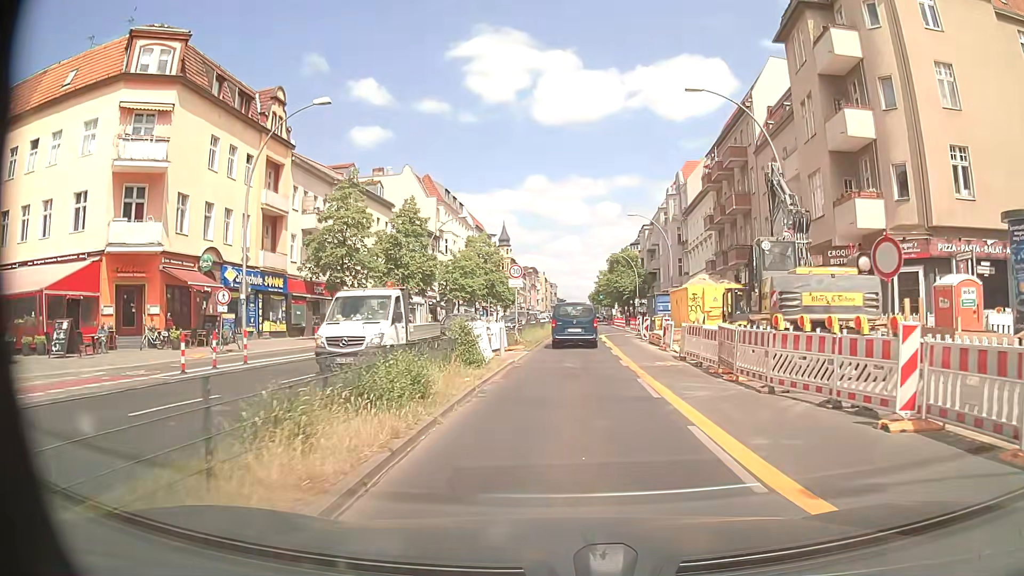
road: primary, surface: asphalt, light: Day
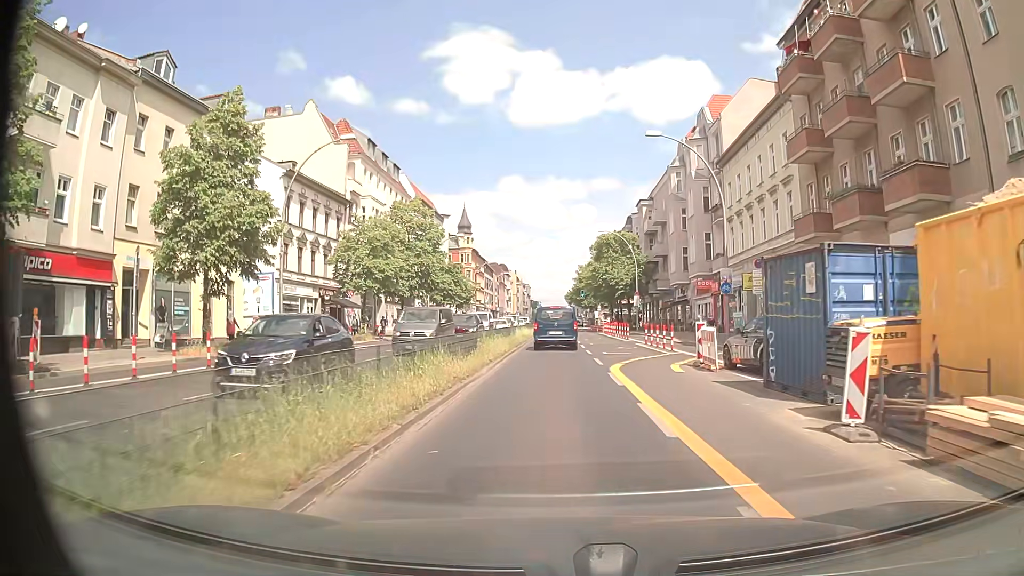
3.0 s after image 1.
(+0.7, +27.9) m; +2°
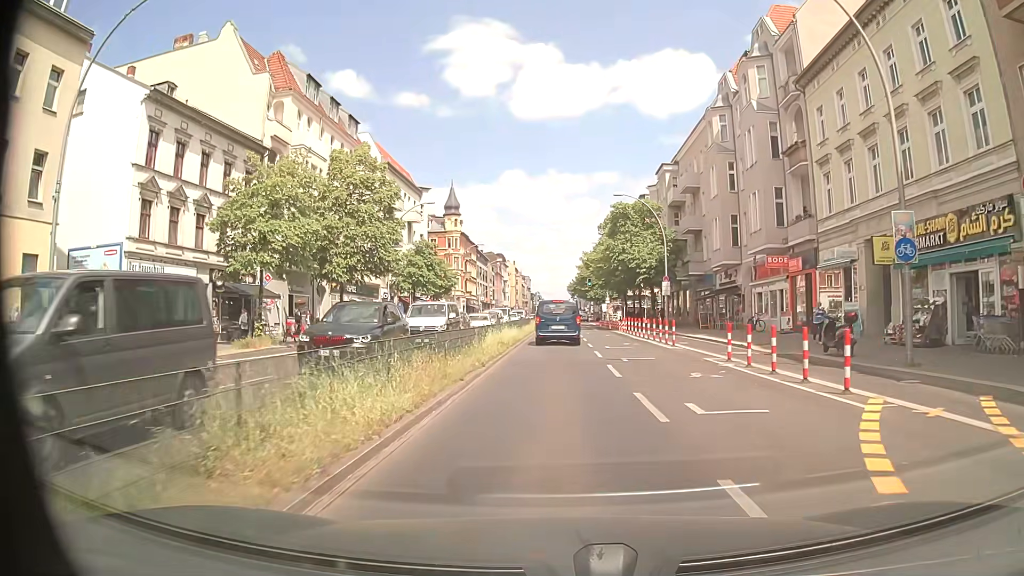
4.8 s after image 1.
(-0.1, +17.4) m; -1°
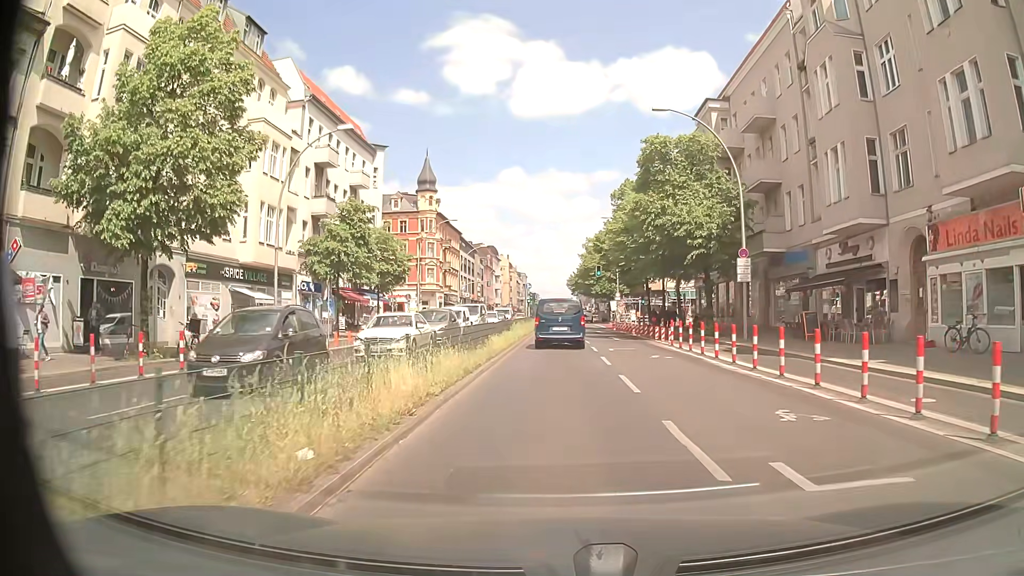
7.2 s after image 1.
(+0.2, +21.4) m; +1°
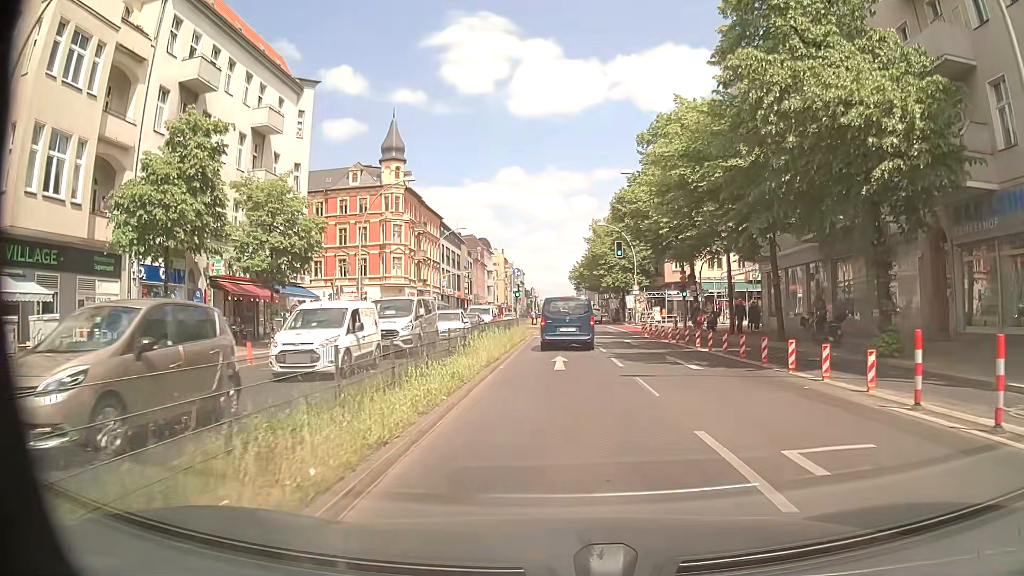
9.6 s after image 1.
(-0.3, +19.6) m; -1°
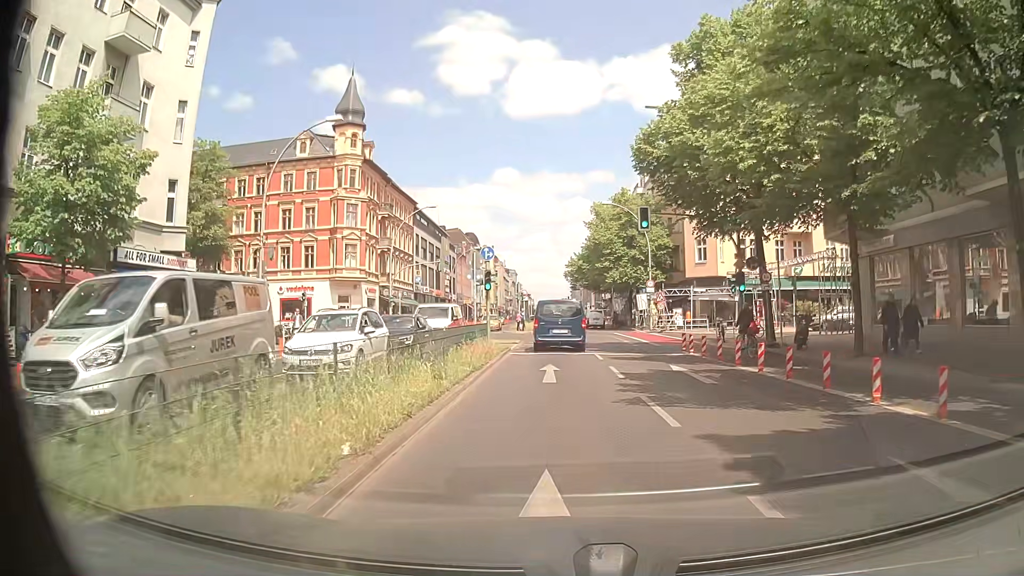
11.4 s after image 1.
(+0.3, +14.8) m; +1°
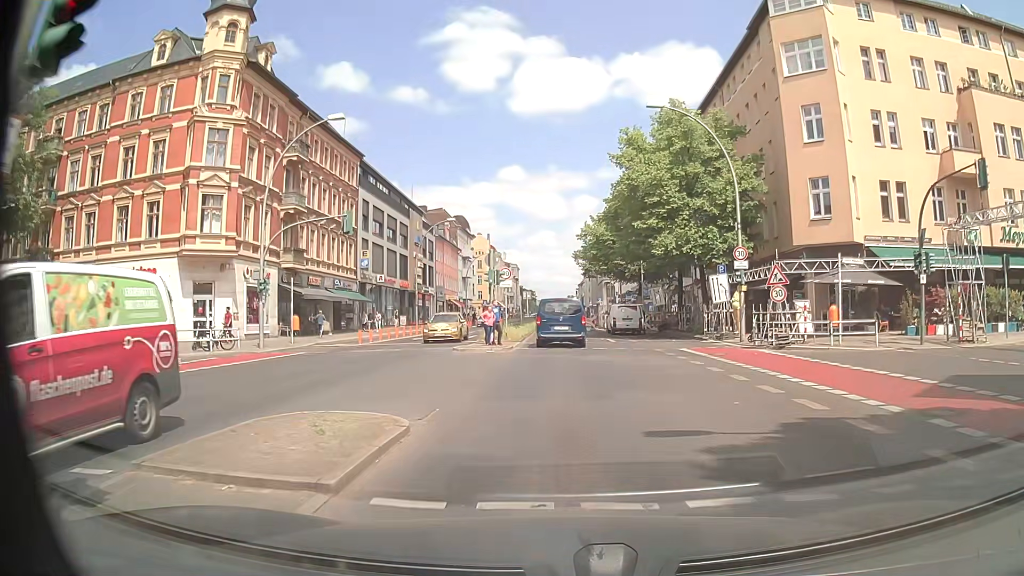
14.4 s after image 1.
(+0.1, +25.7) m; 0°
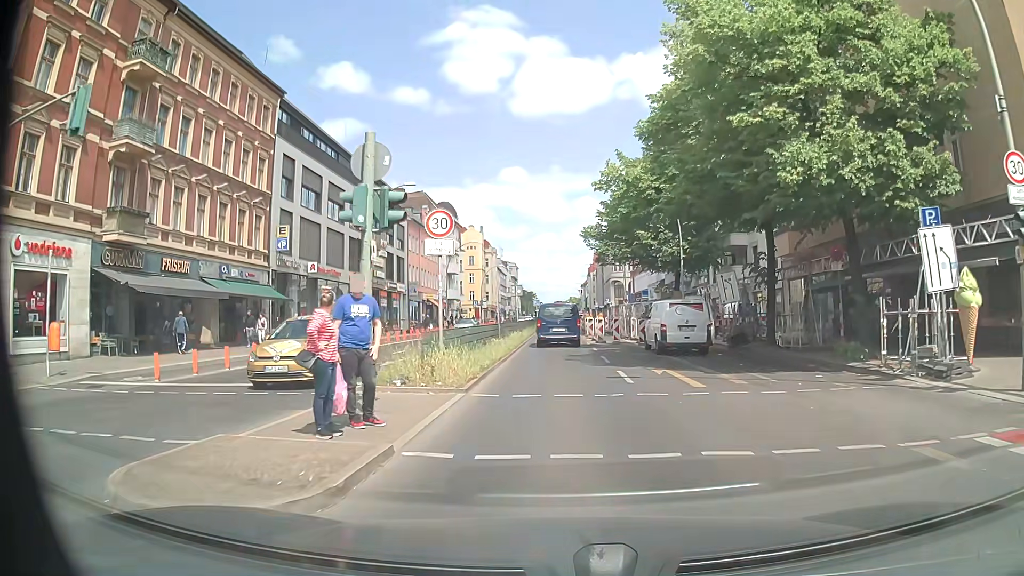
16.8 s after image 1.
(0.0, +18.7) m; 0°
(0, +10) (0, +20) (0, +30) (0, +40) (0, +50) (0, +60) (0, +70) (0, +80) (0, +90) (0, +100) m
